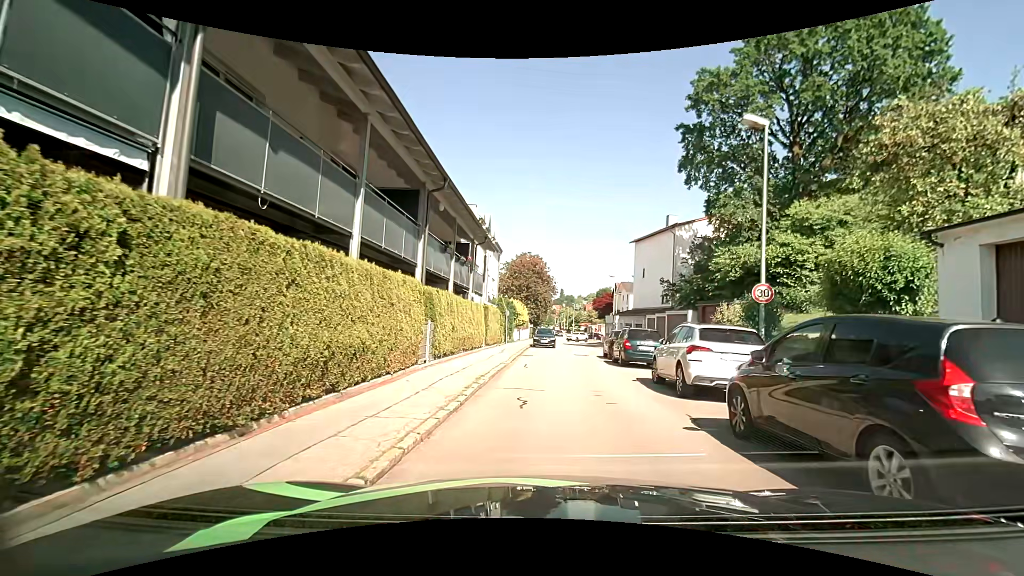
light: Day
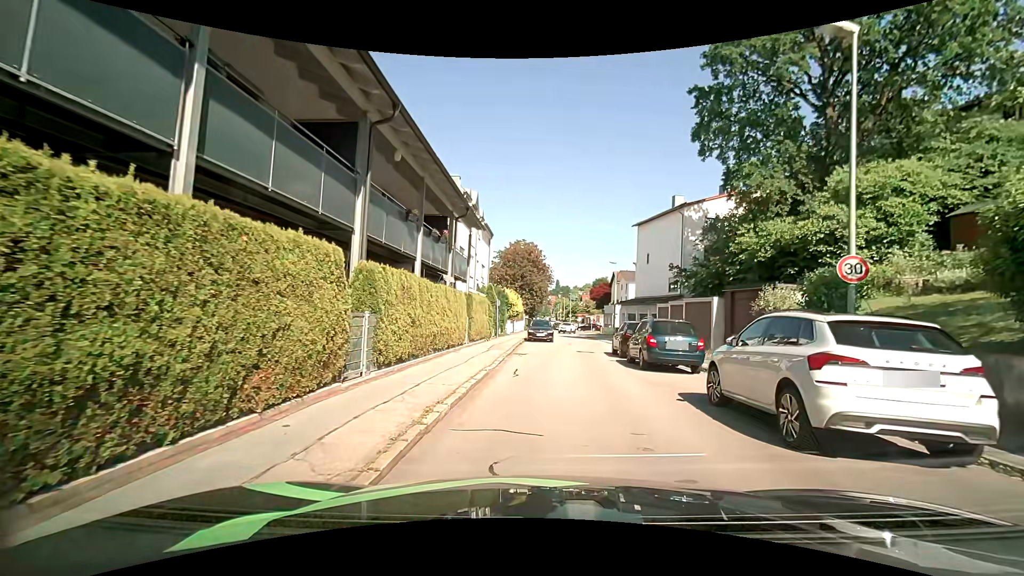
(-0.1, +4.6) m; -1°
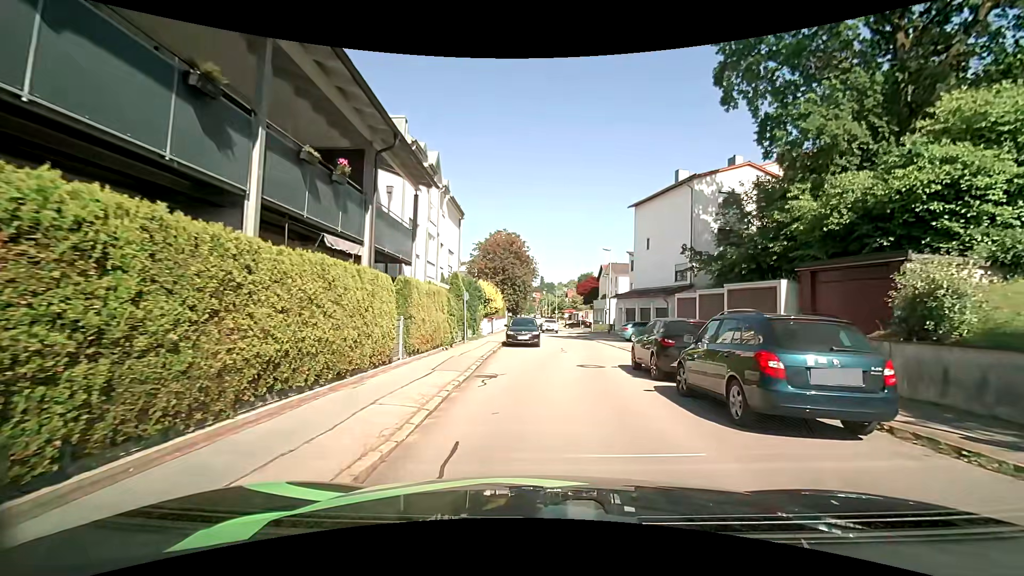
(0.0, +7.9) m; +1°
